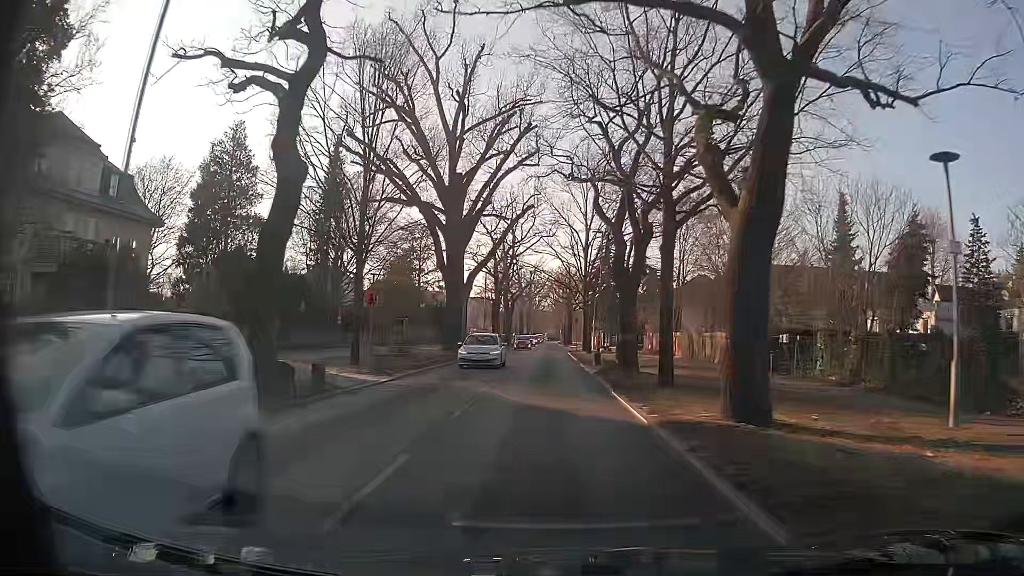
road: secondary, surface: asphalt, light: Day
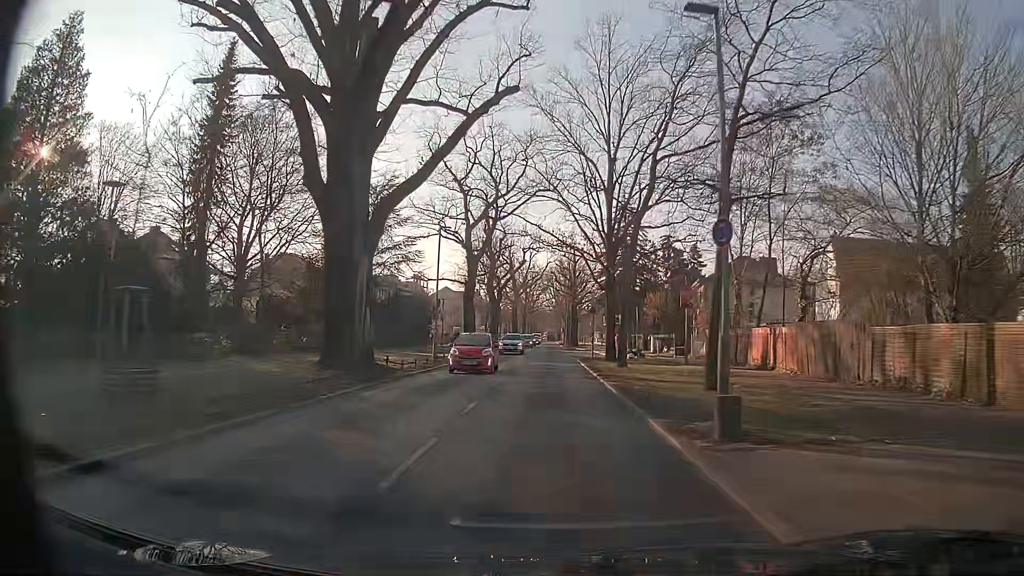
(+0.2, +22.8) m; +1°
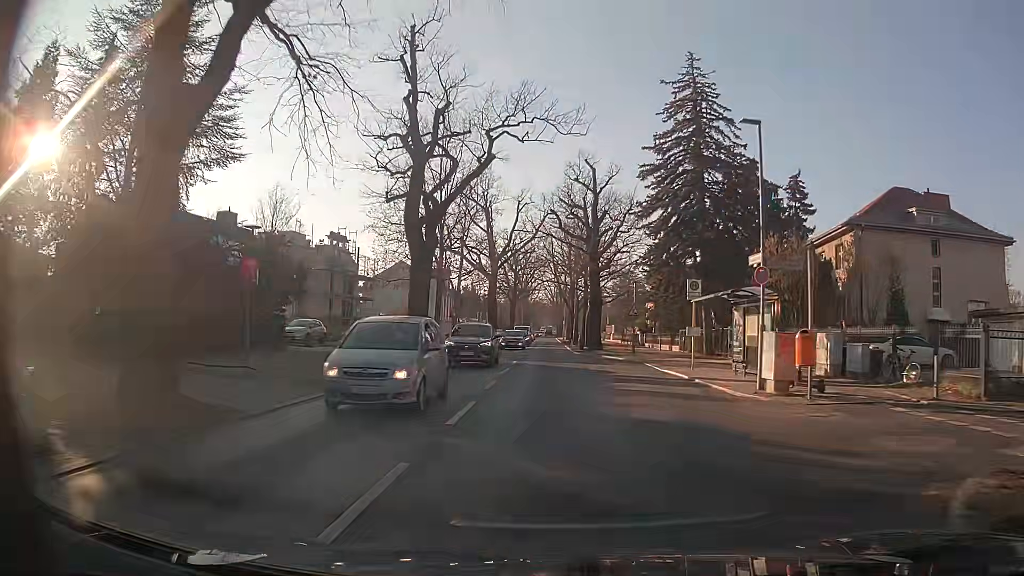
(-0.1, +38.2) m; -1°
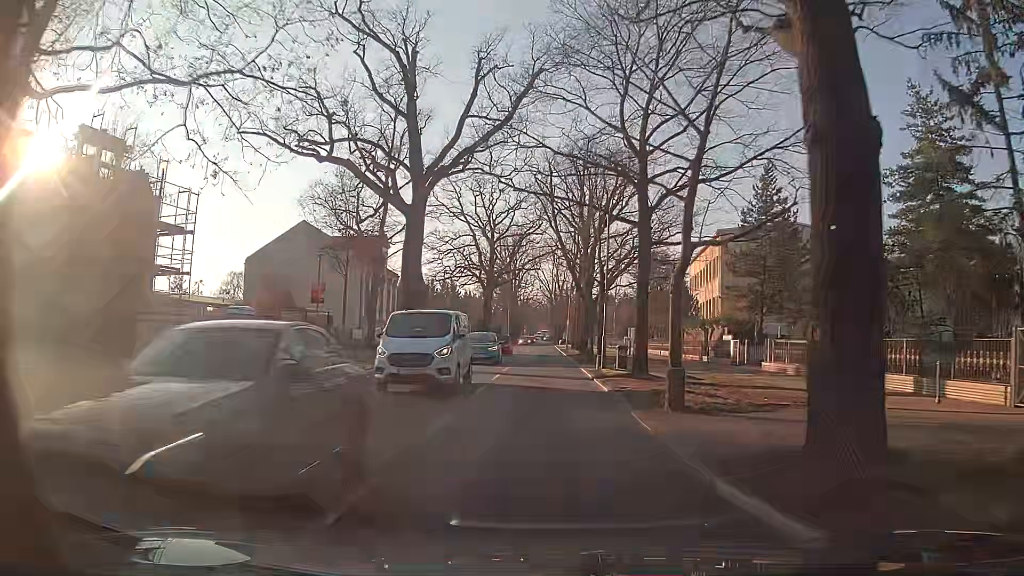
(+0.4, +37.2) m; 0°
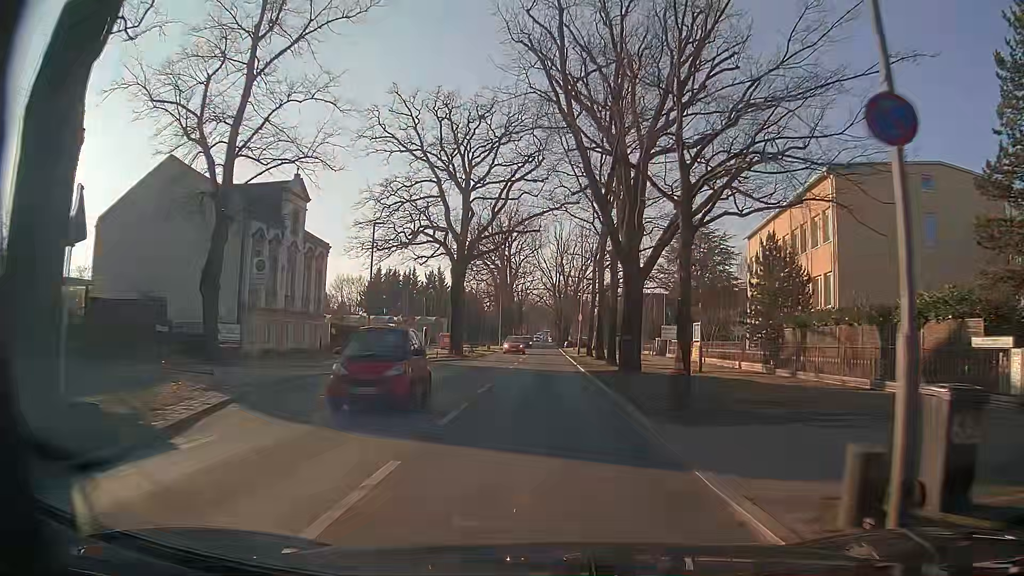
(+0.1, +22.5) m; +1°
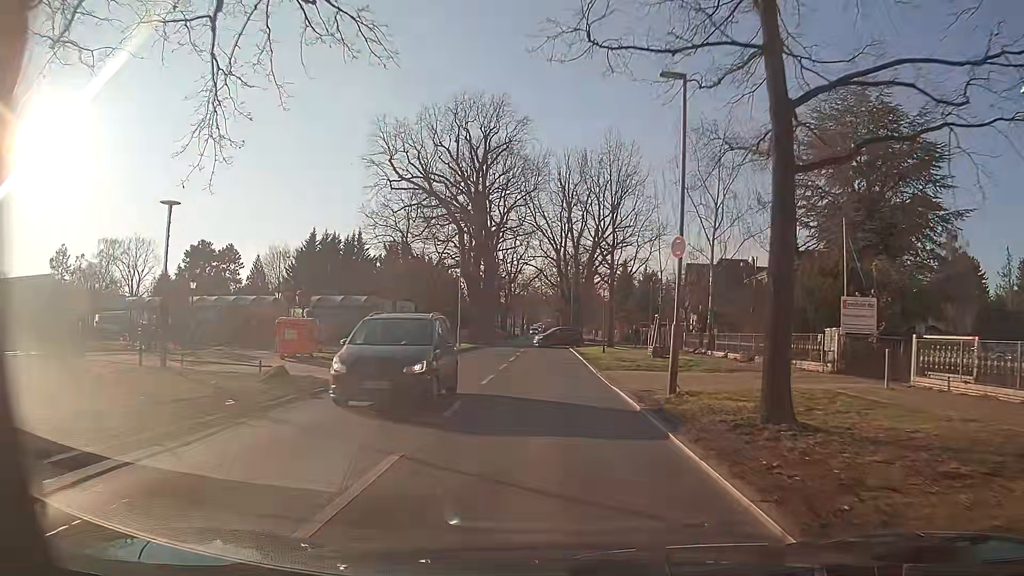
(-0.2, +36.9) m; 0°
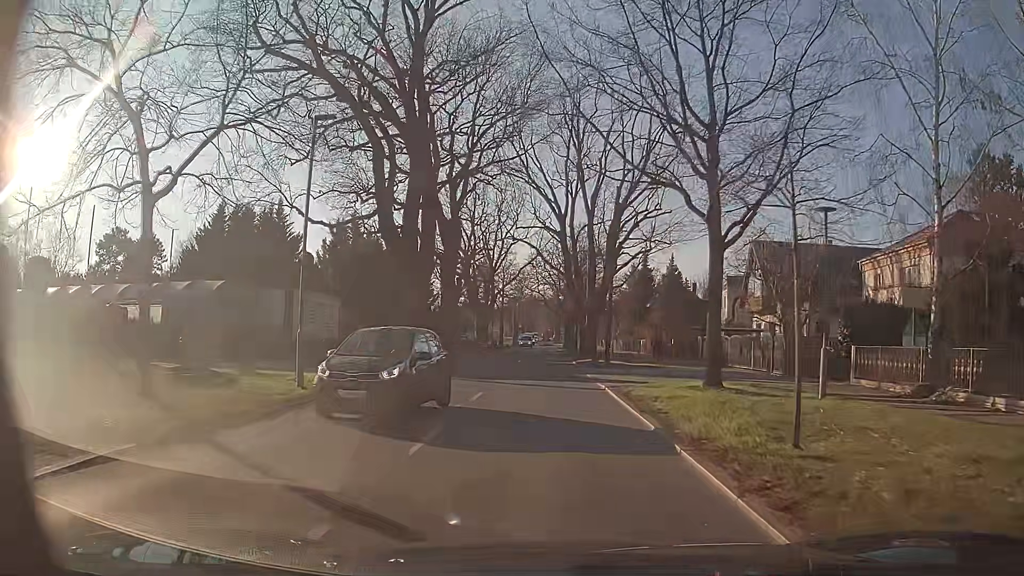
(-0.1, +26.8) m; -1°
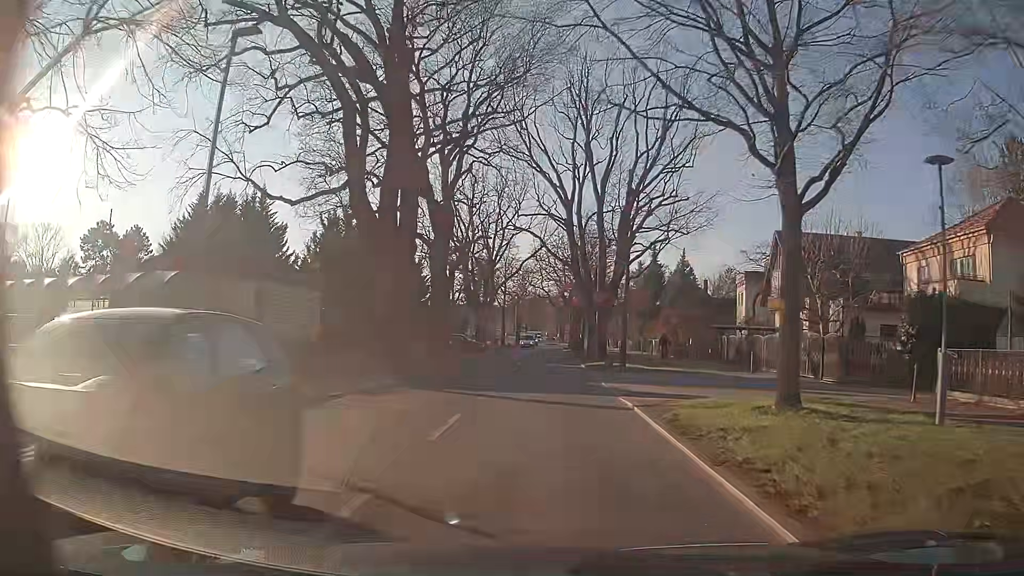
(0.0, +5.0) m; 0°
(0, +10) (0, +20) (0, +30) (0, +40) (0, +50) (+1, +60) (+1, +70) (+1, +80) (+1, +90) (+1, +100) m
